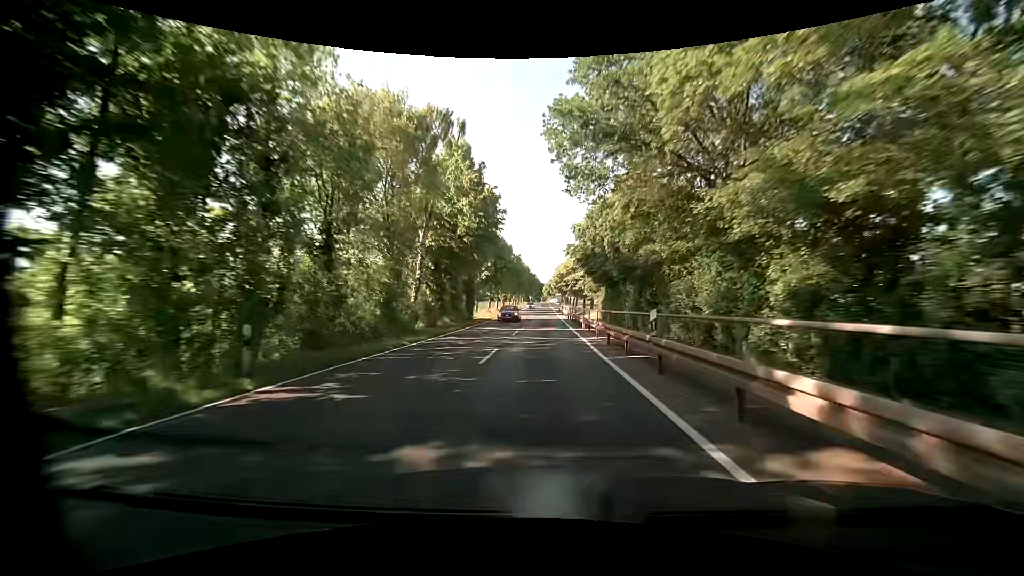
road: tertiary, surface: asphalt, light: Day
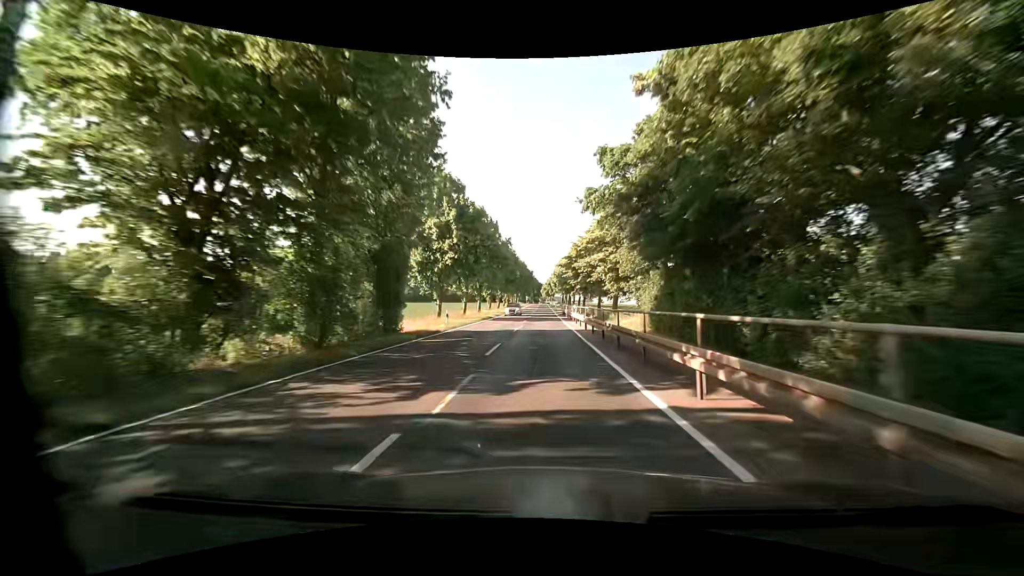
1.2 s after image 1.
(-0.2, +22.8) m; 0°
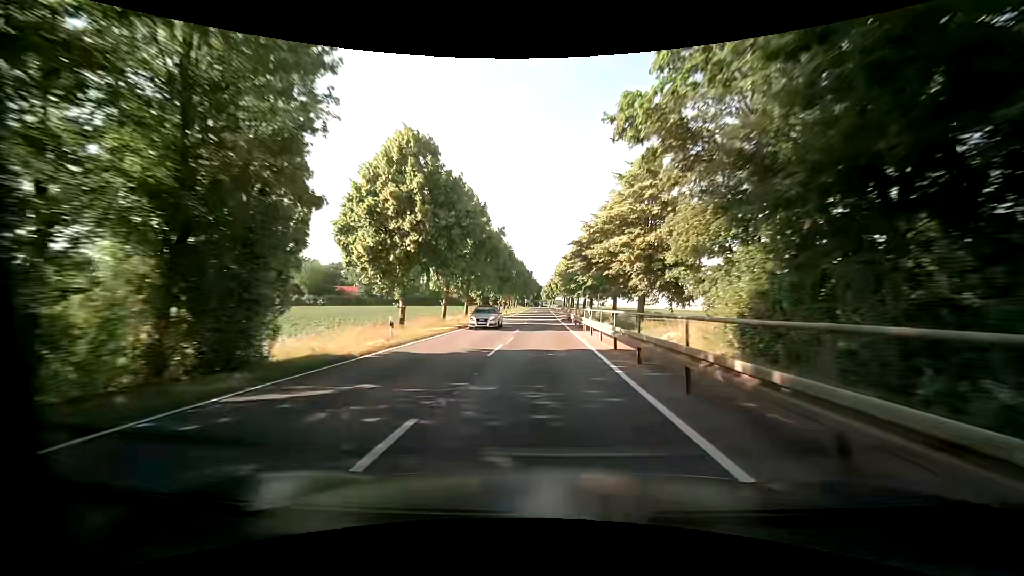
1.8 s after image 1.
(0.0, +11.4) m; 0°
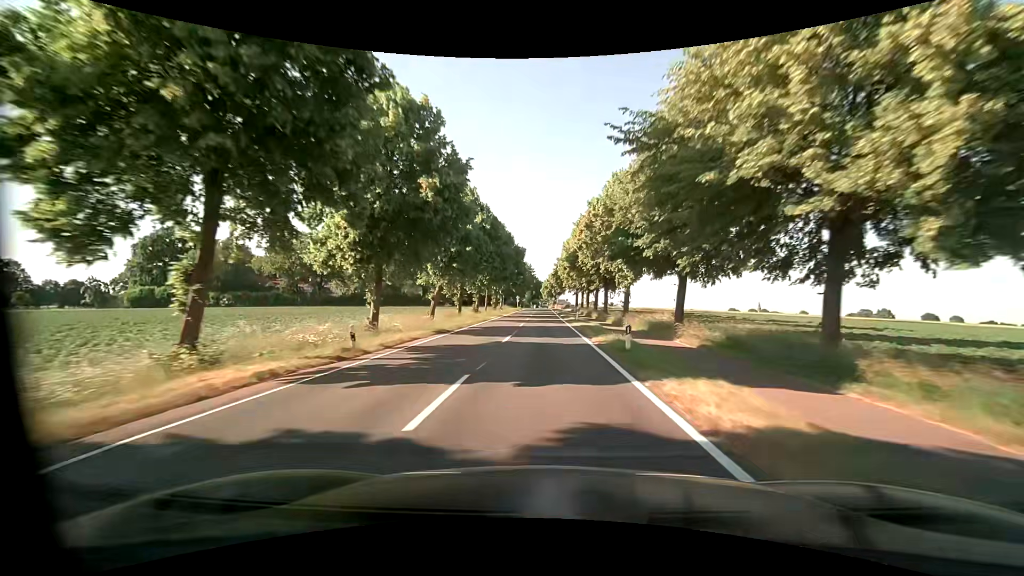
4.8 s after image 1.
(-0.2, +56.8) m; 0°
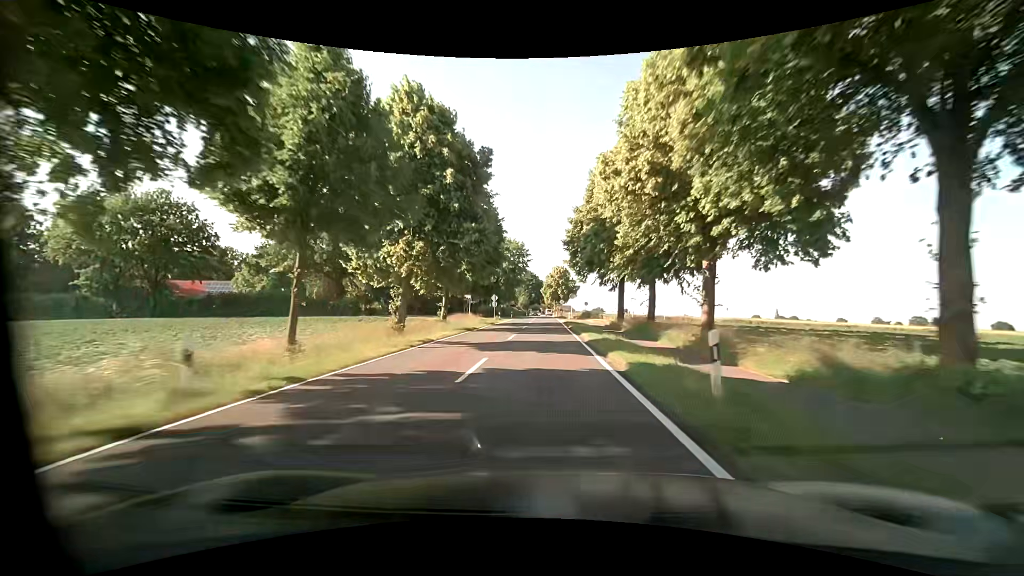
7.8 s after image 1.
(-0.5, +56.8) m; -1°
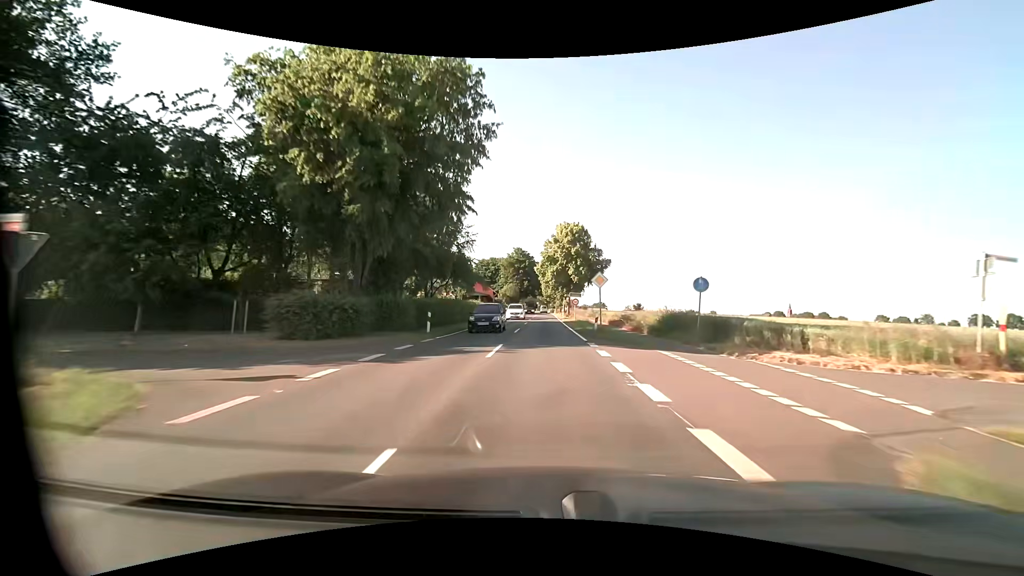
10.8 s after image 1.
(+0.1, +56.4) m; 0°
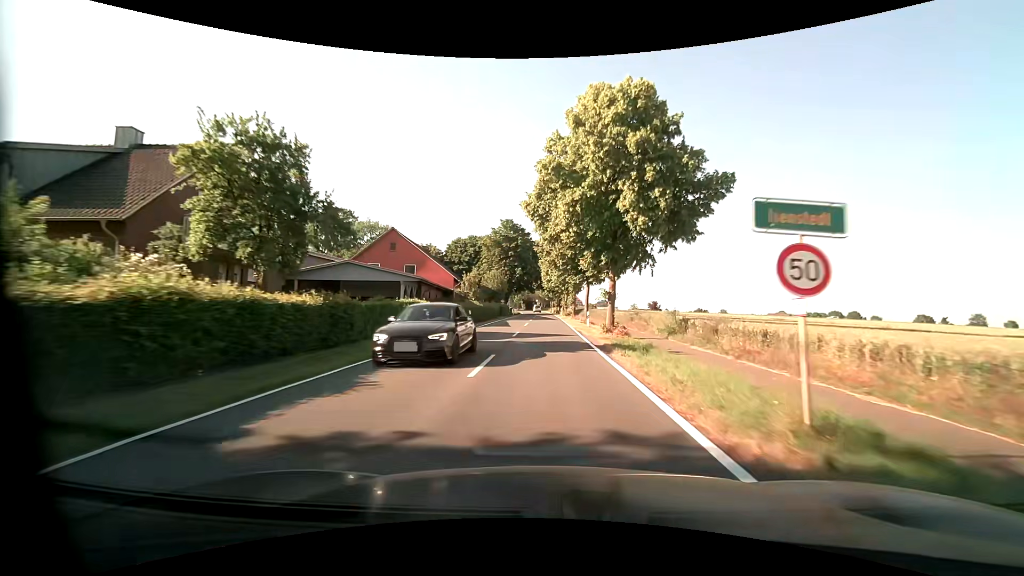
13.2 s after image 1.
(0.0, +38.9) m; 0°
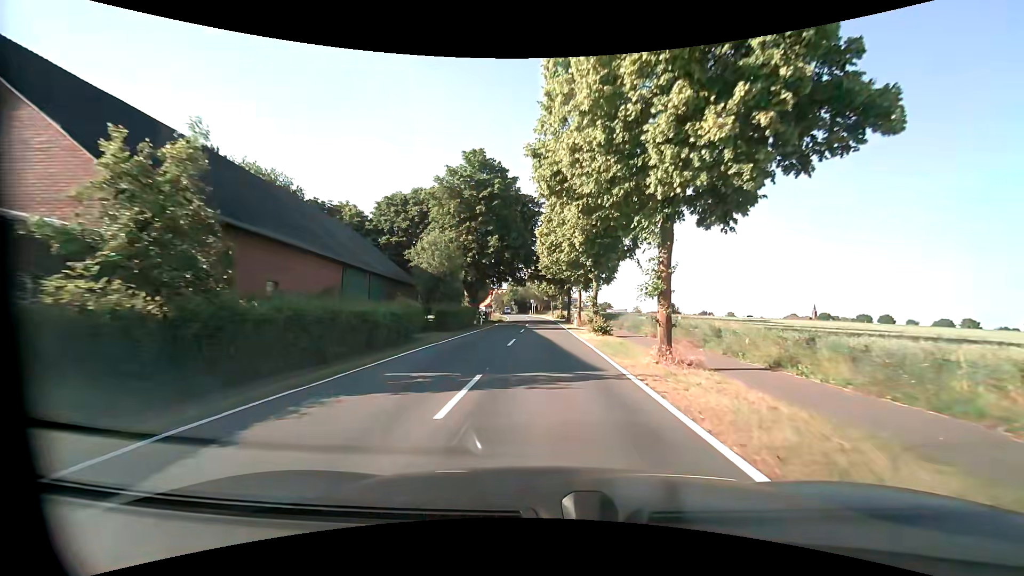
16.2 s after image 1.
(0.0, +39.0) m; 0°
(0, +10) (0, +20) (0, +30) (0, +40) (0, +50) (0, +60) (-1, +70) (-1, +80) (-2, +90) (-3, +100) m
